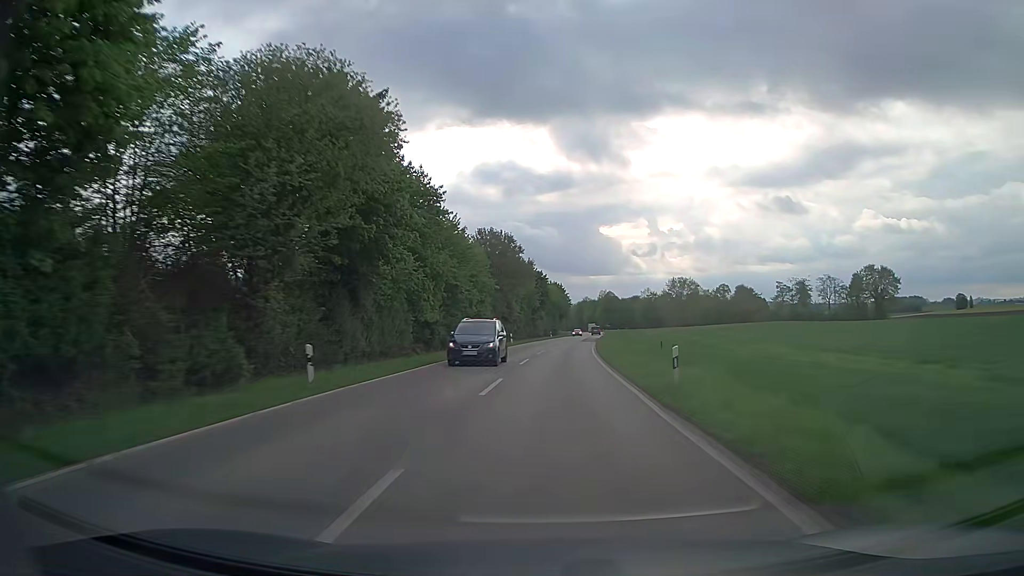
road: secondary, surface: asphalt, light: Day
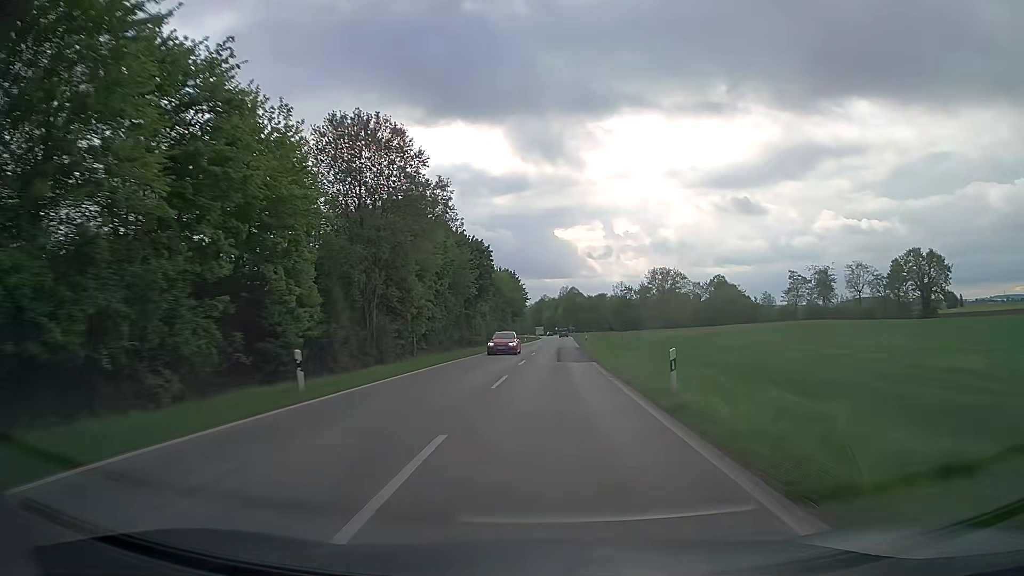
(+1.7, +44.5) m; +4°
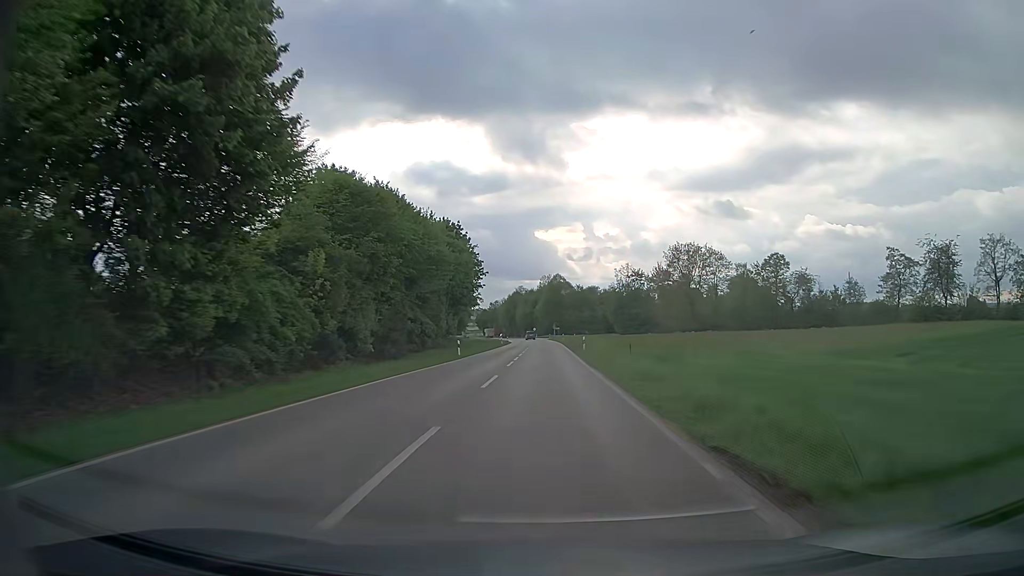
(+1.4, +58.6) m; +2°
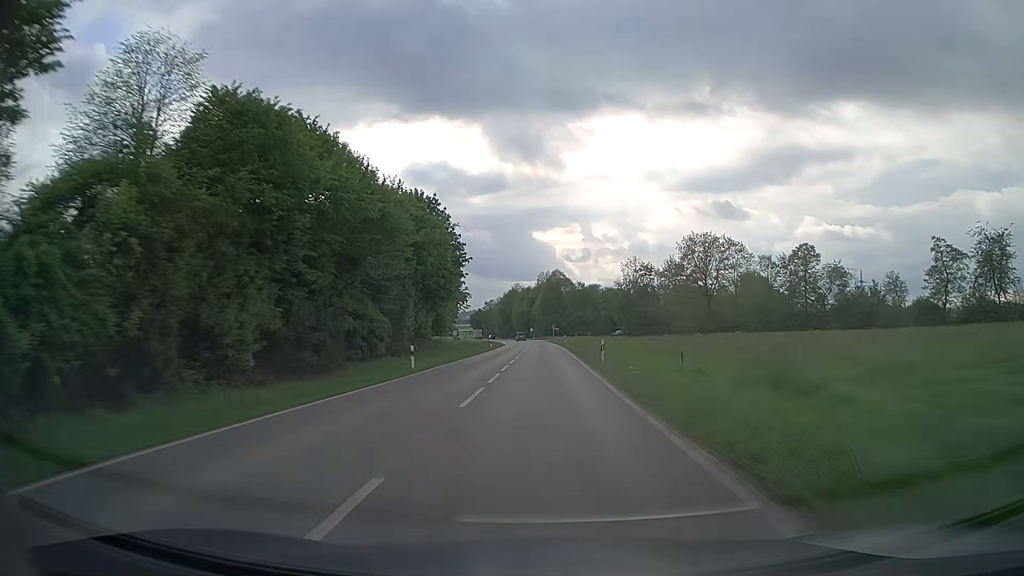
(0.0, +14.8) m; 0°
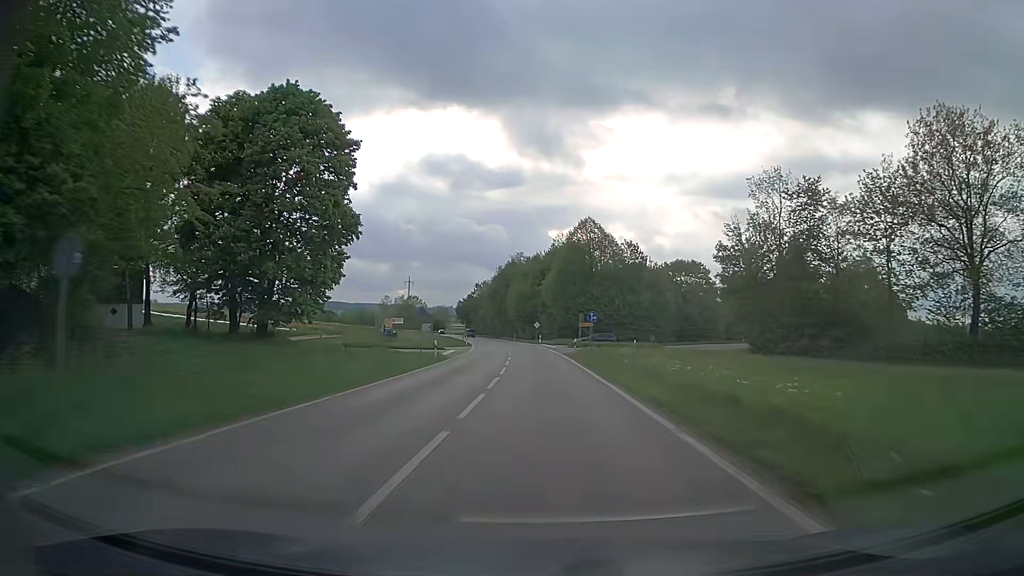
(-0.3, +73.9) m; -1°
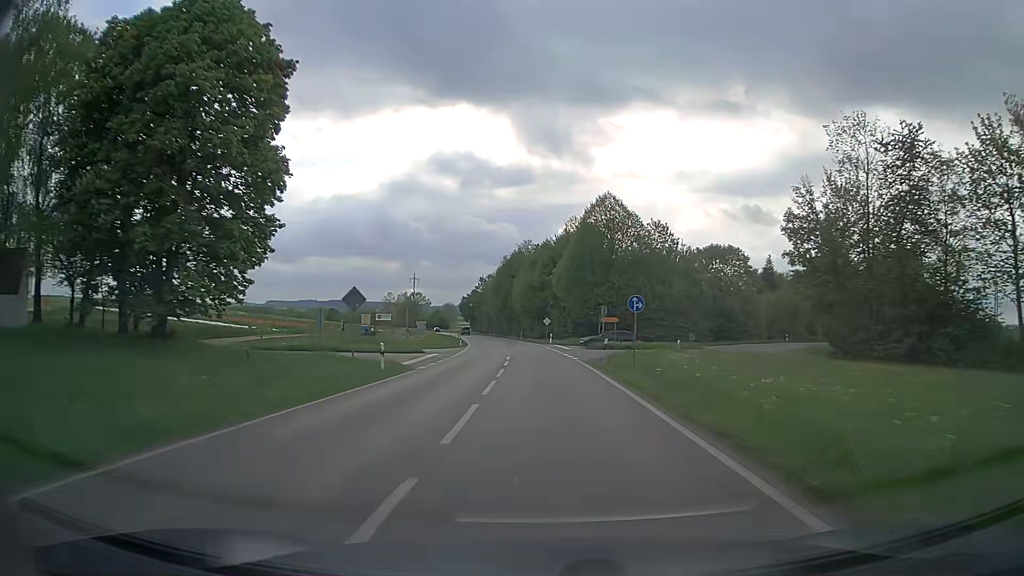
(-0.1, +14.7) m; -1°
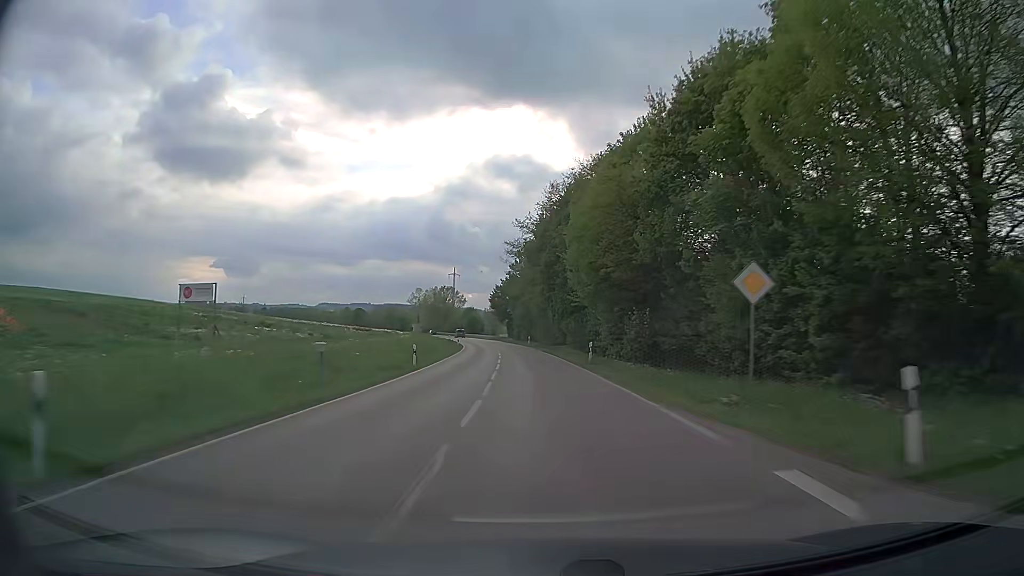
(-2.3, +59.1) m; -5°
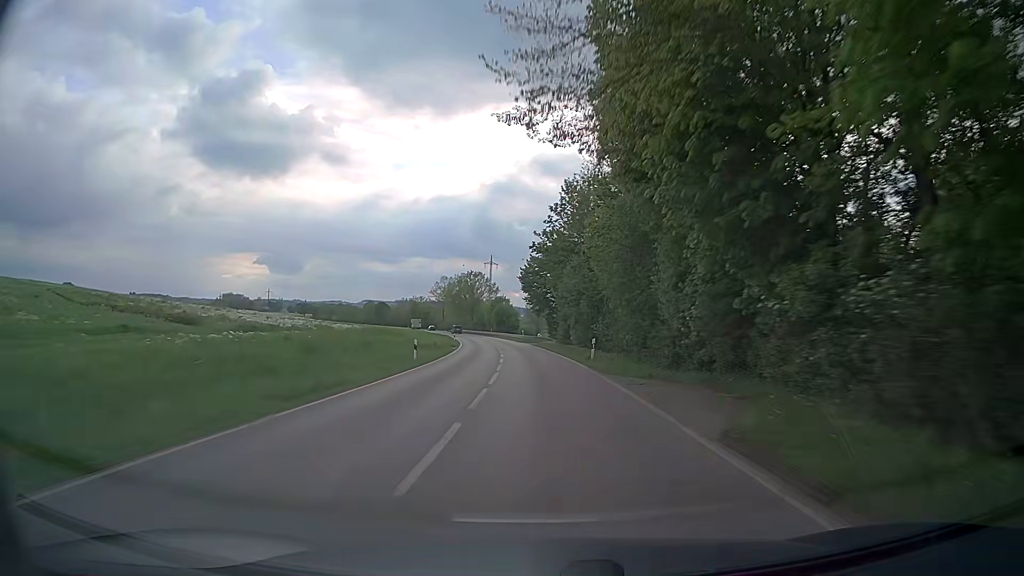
(-2.0, +45.2) m; -4°
(0, +10) (0, +20) (-1, +30) (-1, +40) (-2, +50) (-3, +60) (-4, +70) (-5, +80) (-7, +90) (-8, +100) m
